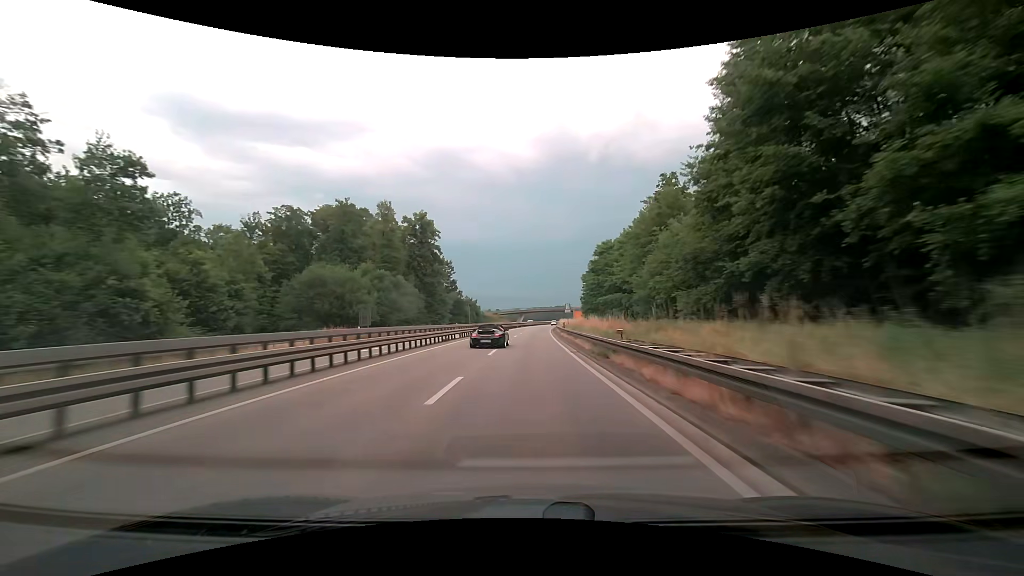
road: trunk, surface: asphalt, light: Day
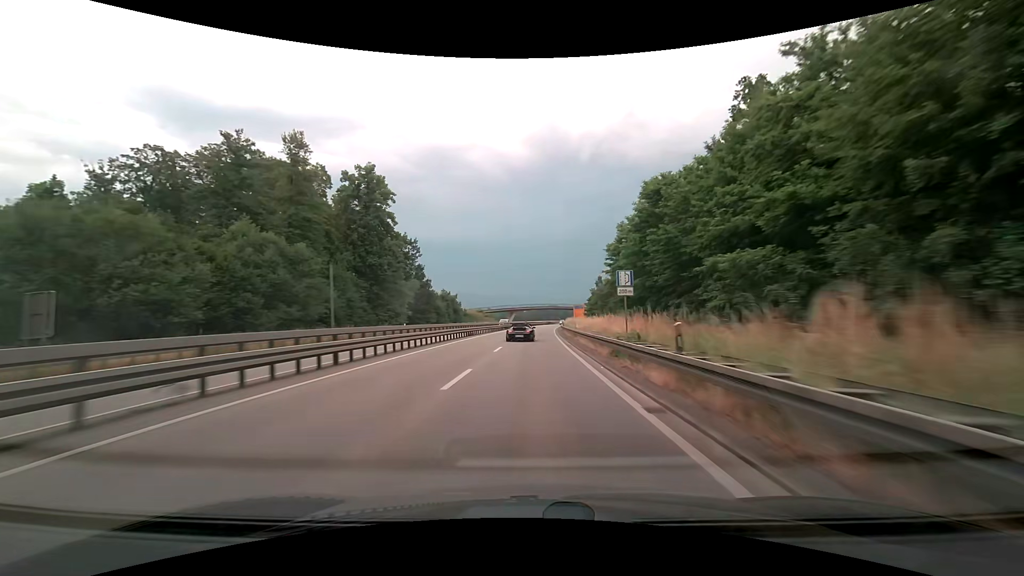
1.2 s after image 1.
(+0.1, +34.4) m; 0°
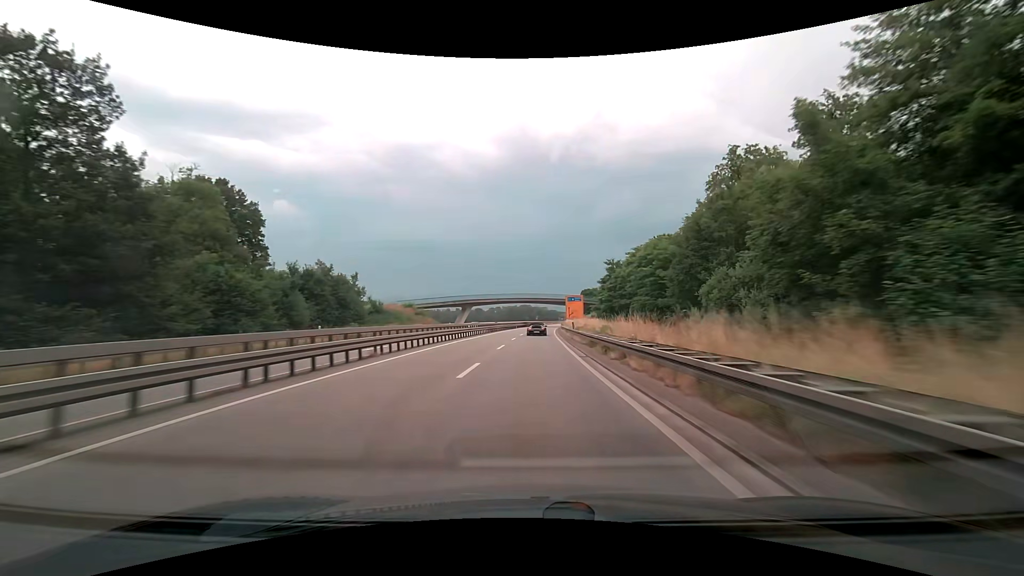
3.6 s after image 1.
(+2.3, +69.7) m; +3°
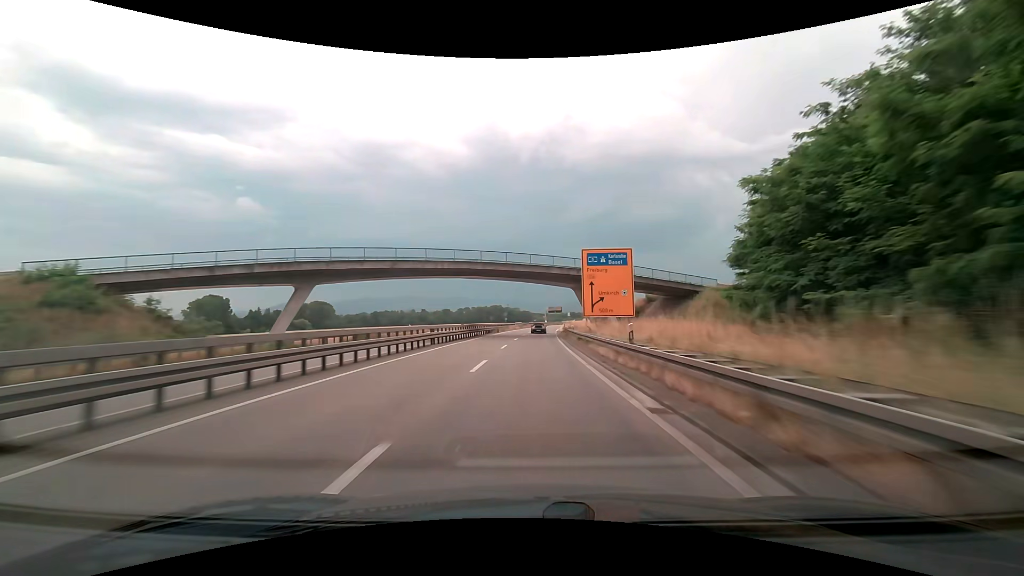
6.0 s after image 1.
(+2.3, +70.1) m; +3°
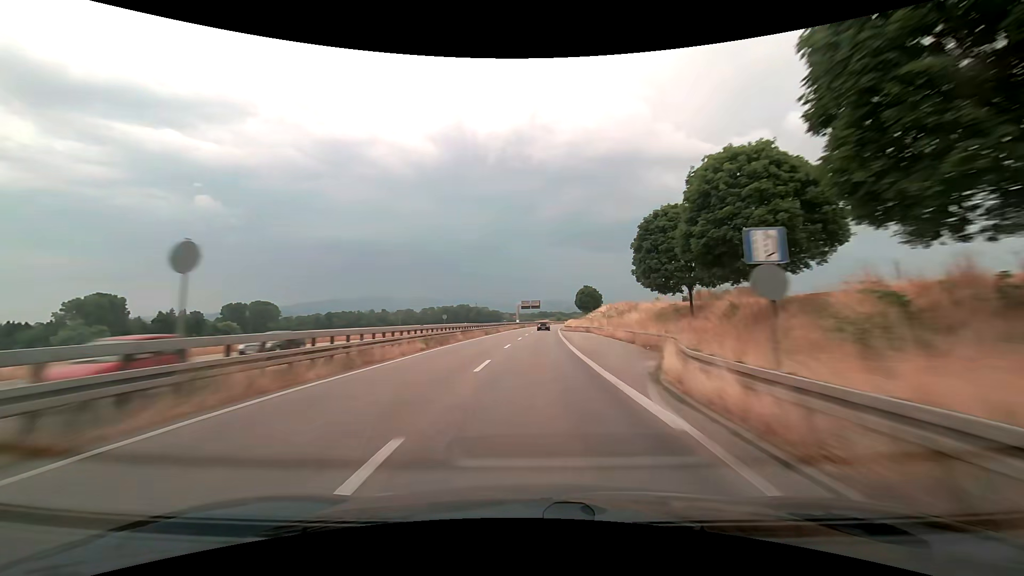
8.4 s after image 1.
(+1.9, +71.7) m; +3°
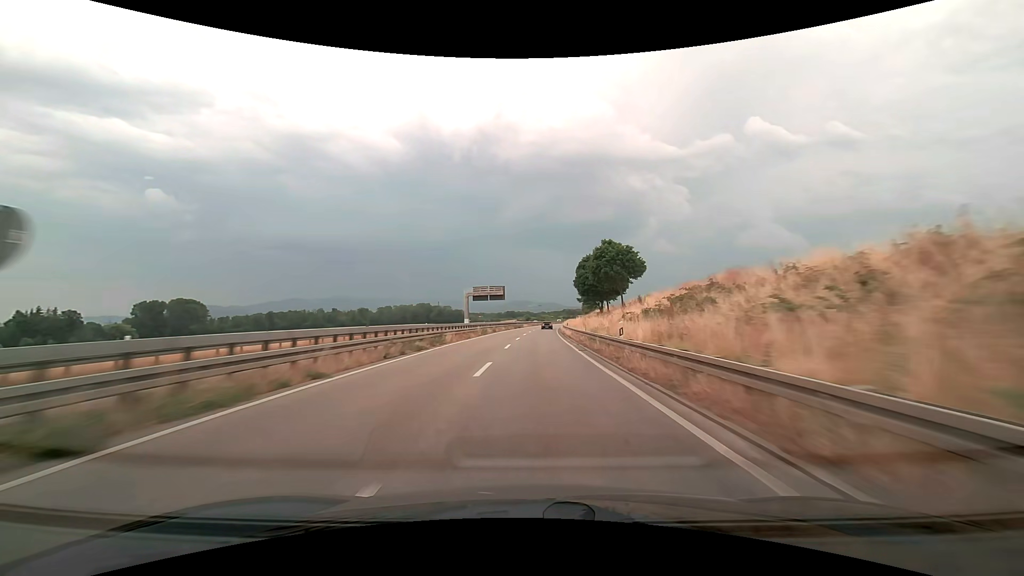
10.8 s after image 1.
(+2.2, +73.5) m; +4°
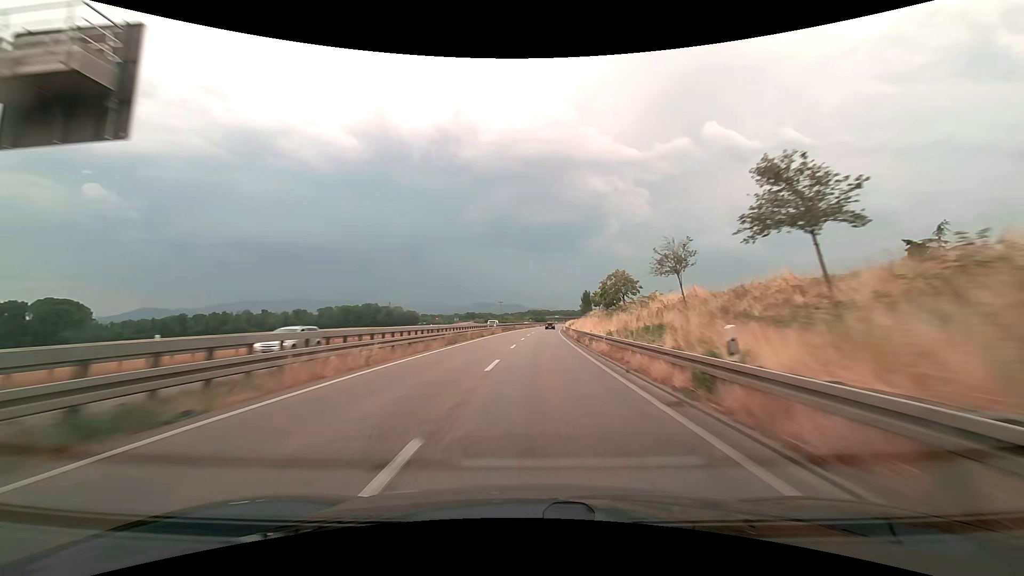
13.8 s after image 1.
(+3.2, +94.0) m; +4°
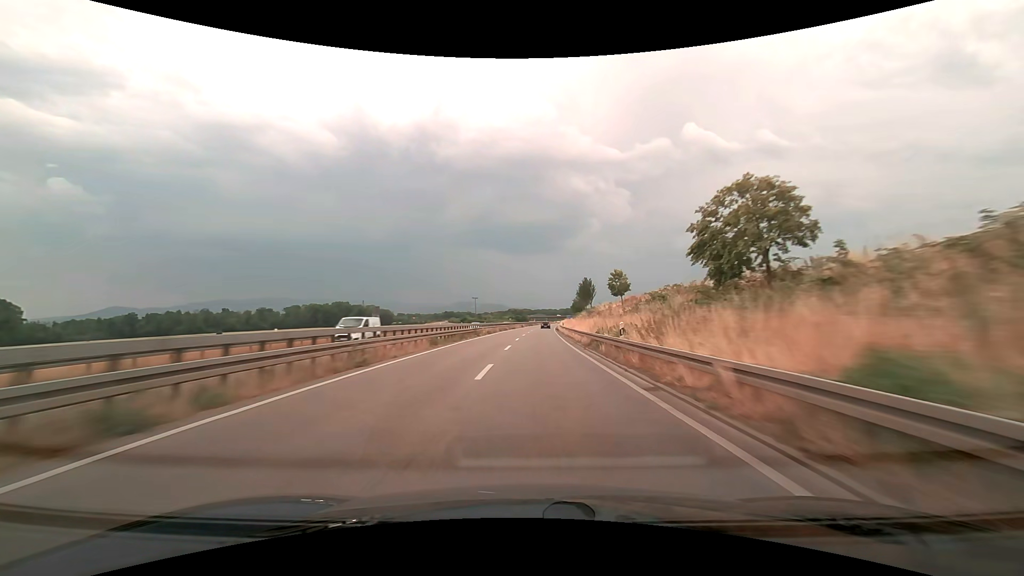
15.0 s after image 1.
(+0.6, +38.2) m; +2°
(0, +10) (0, +20) (0, +30) (+1, +40) (+1, +50) (+1, +60) (+2, +70) (+2, +80) (+3, +90) (+3, +100) m
